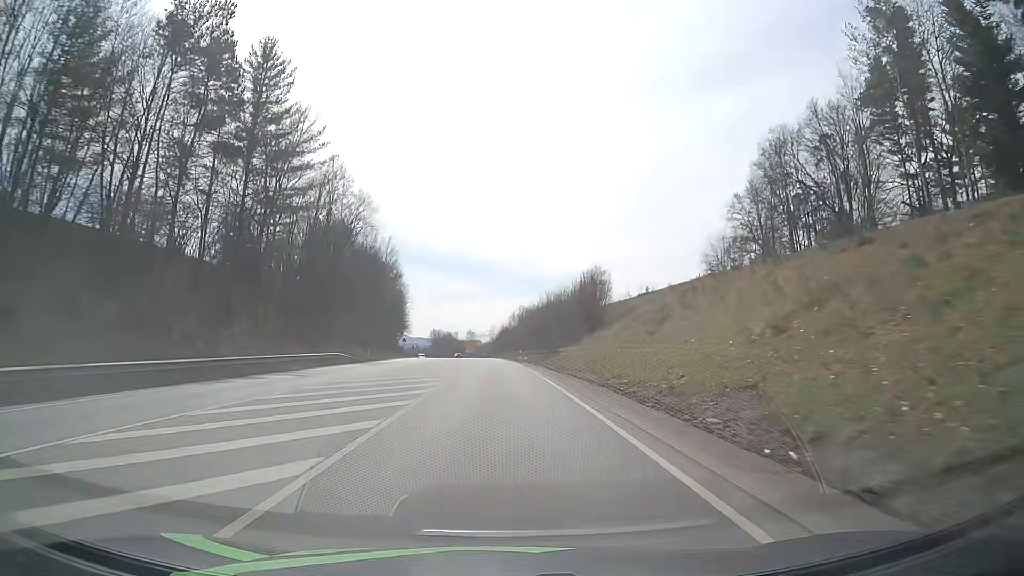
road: primary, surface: asphalt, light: Day
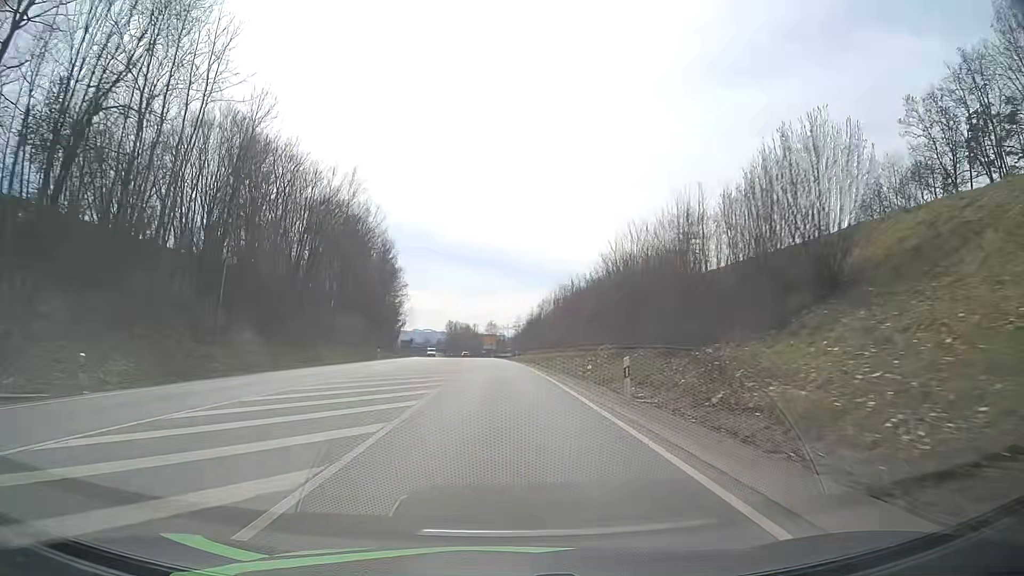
(-0.8, +45.1) m; -2°
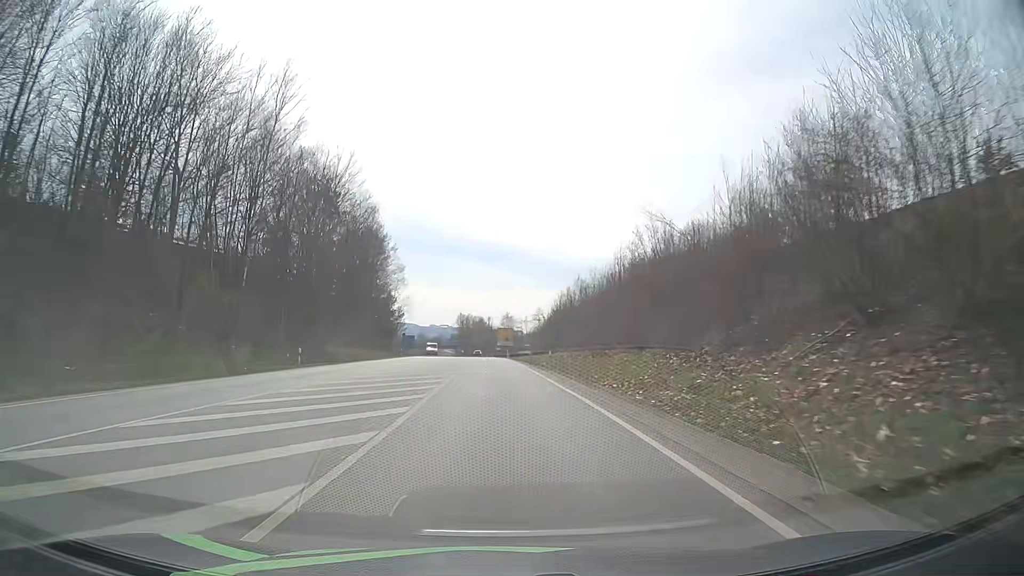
(-0.4, +29.8) m; -1°
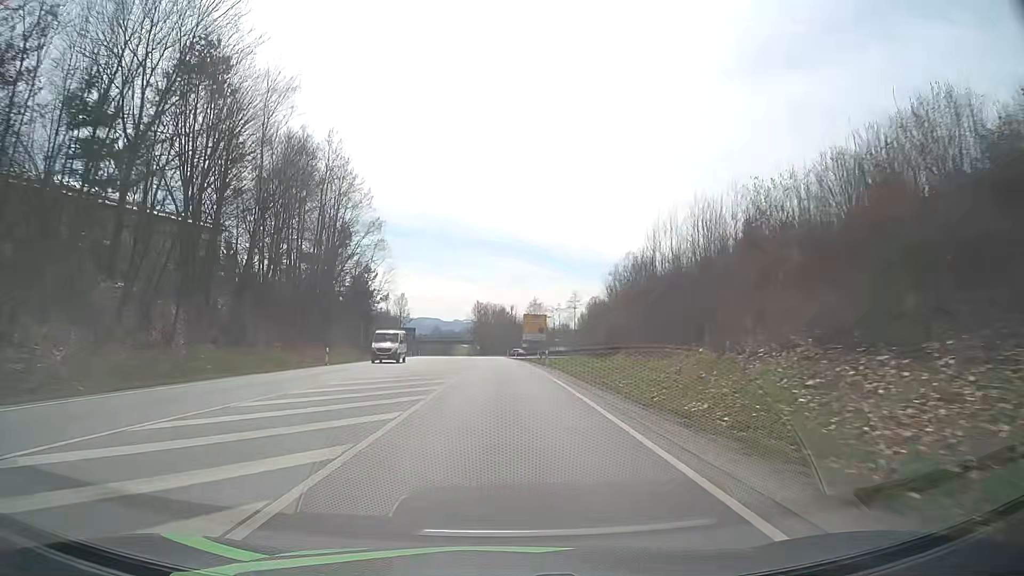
(-0.8, +44.6) m; -2°
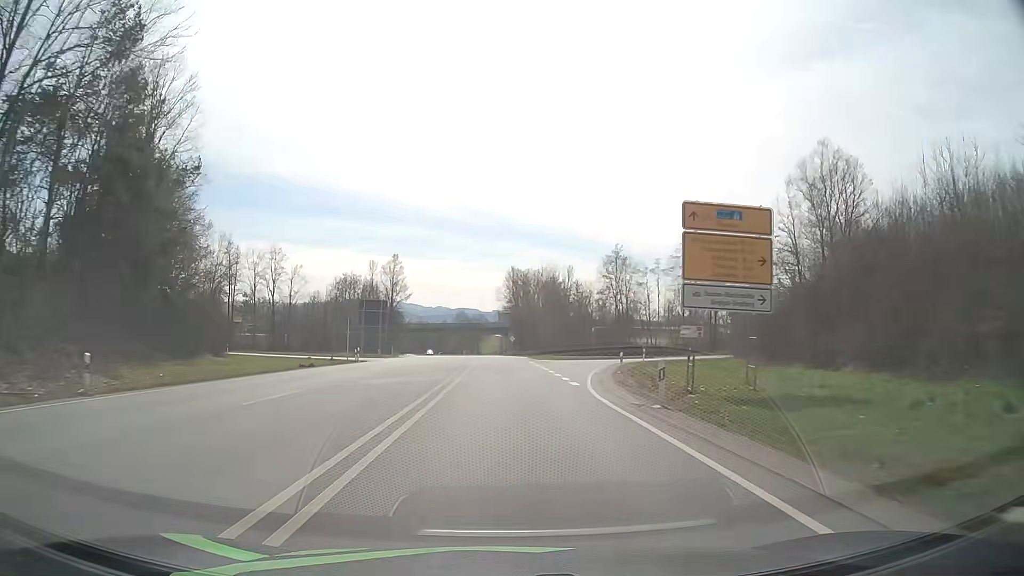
(-2.2, +73.5) m; -3°
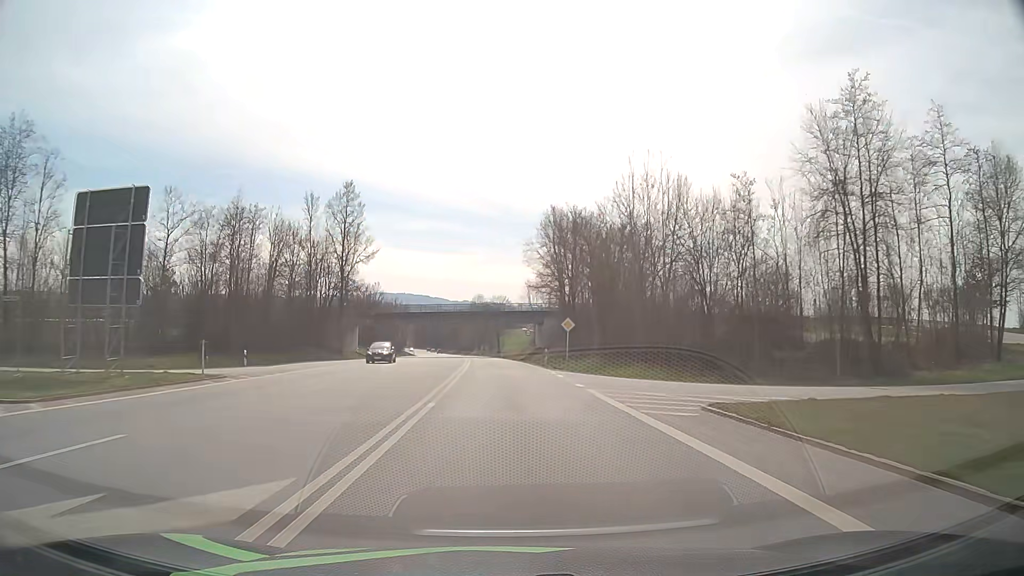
(-1.1, +57.0) m; -2°
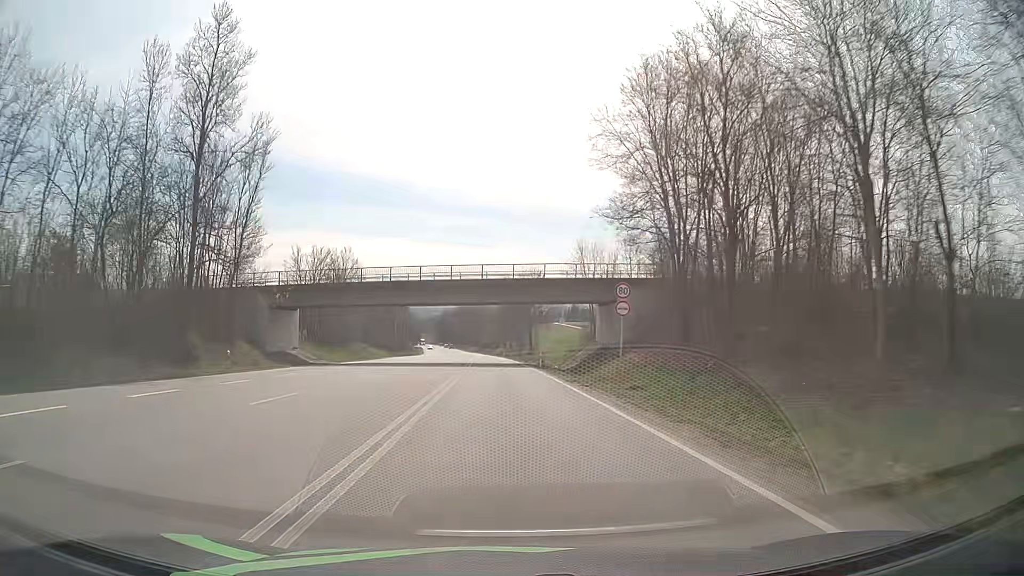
(-0.8, +42.5) m; -2°
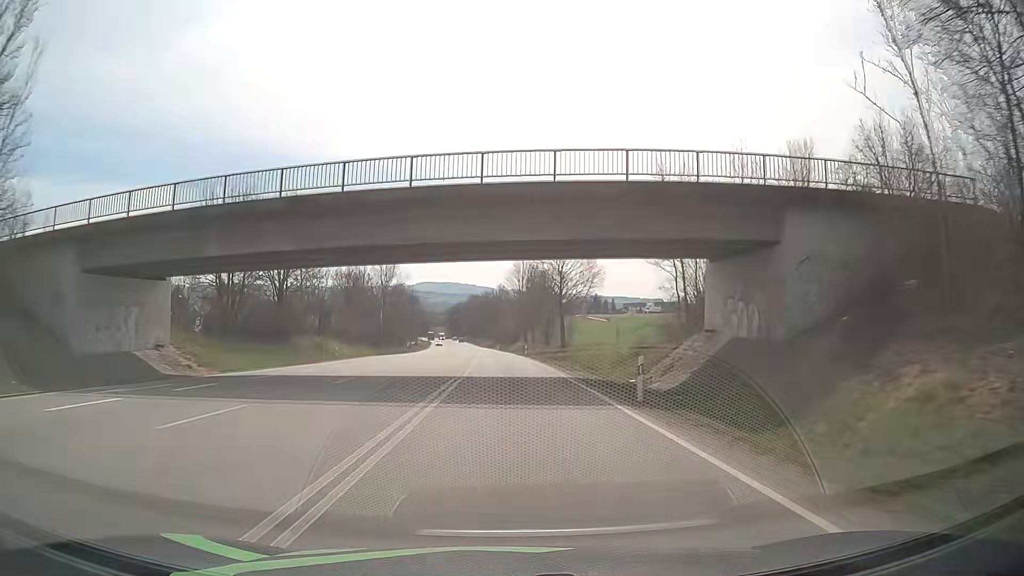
(-0.5, +28.5) m; -2°
(0, +10) (0, +20) (-1, +30) (-1, +40) (-1, +50) (-2, +60) (-2, +70) (-3, +80) (-3, +90) (-4, +100) m
